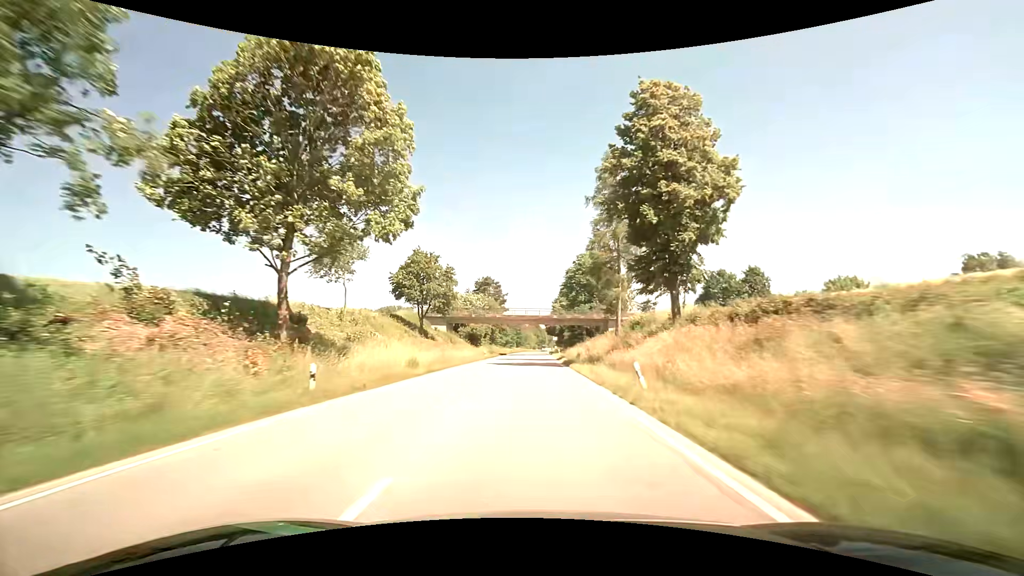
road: secondary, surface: asphalt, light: Day
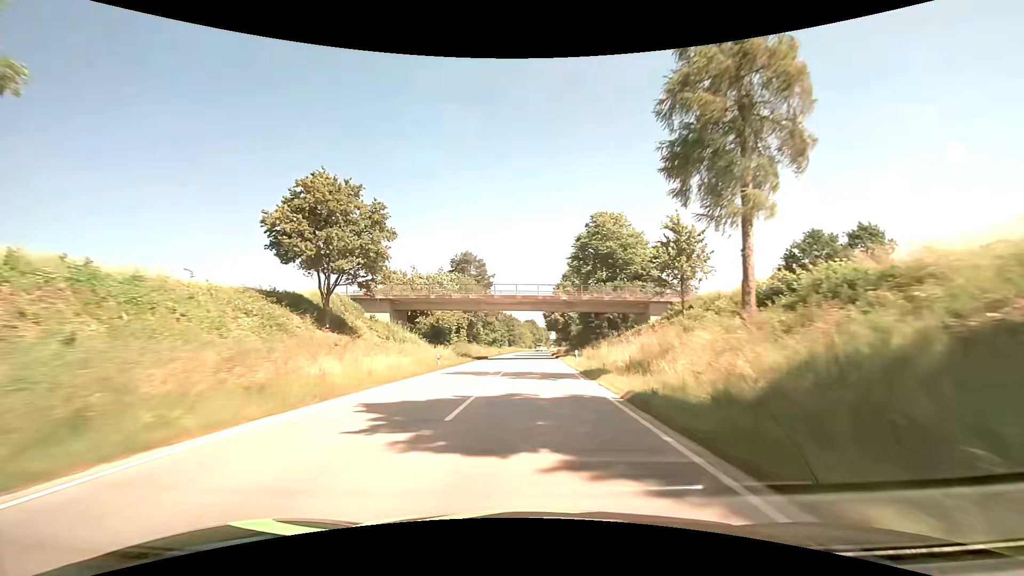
(+0.2, +28.4) m; +1°
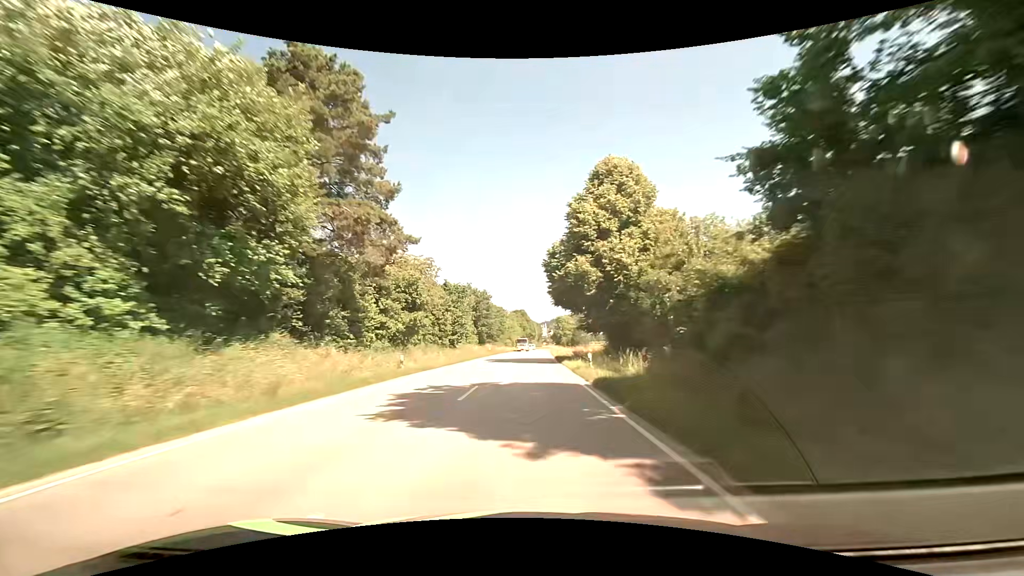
(+0.3, +57.5) m; +1°
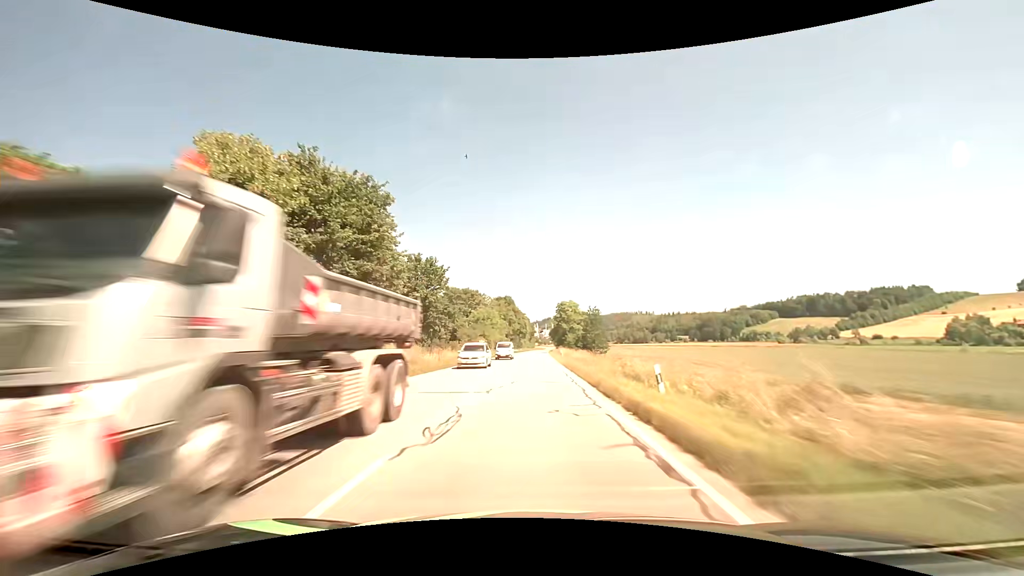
(+0.3, +58.4) m; +1°
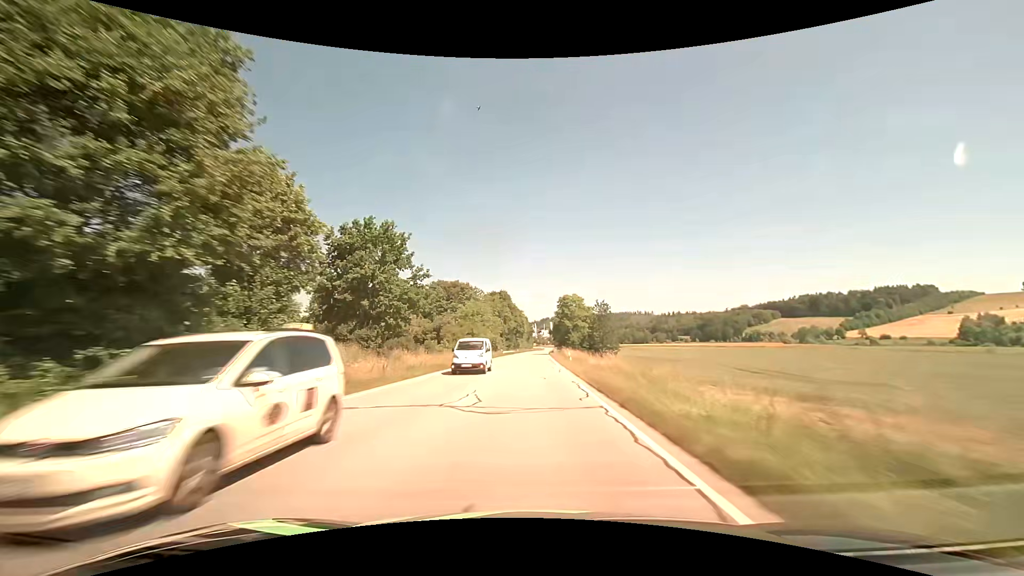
(0.0, +14.7) m; 0°
(0, +10) (0, +20) (0, +30) (0, +40) (0, +50) (0, +60) (+1, +70) (+1, +80) (+1, +90) (+1, +100) m
